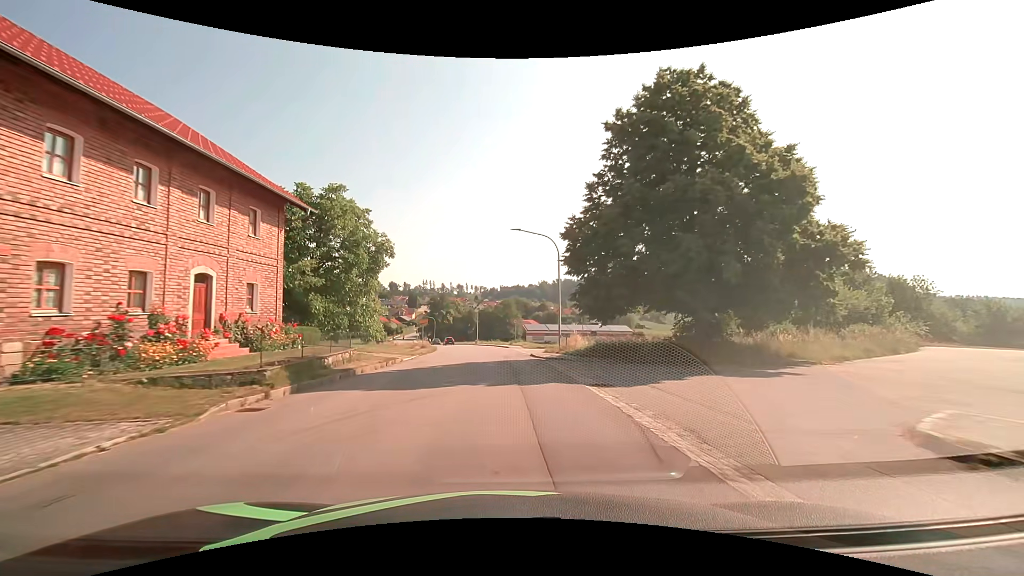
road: tertiary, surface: asphalt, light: Day
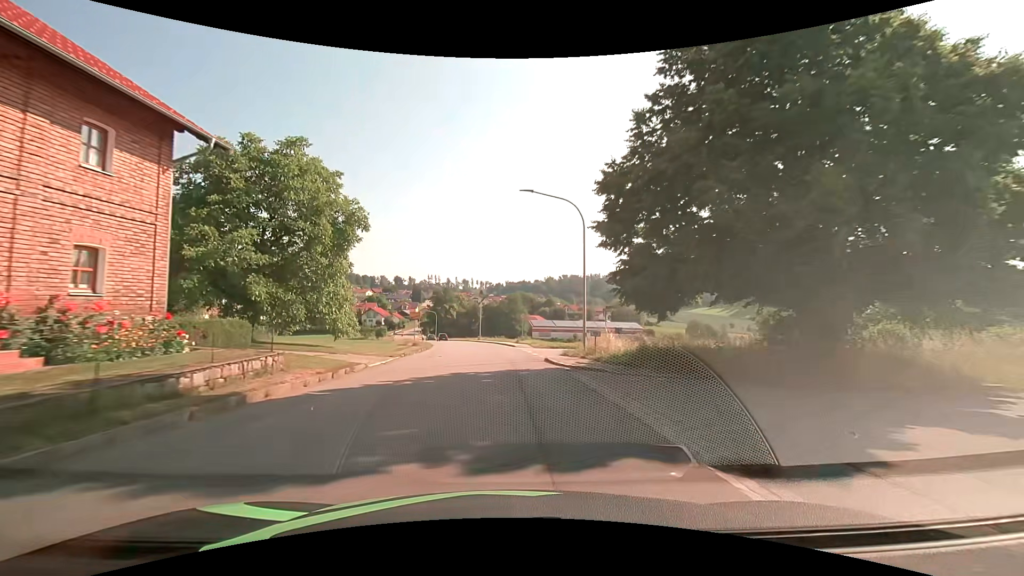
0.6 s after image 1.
(0.0, +7.6) m; -1°
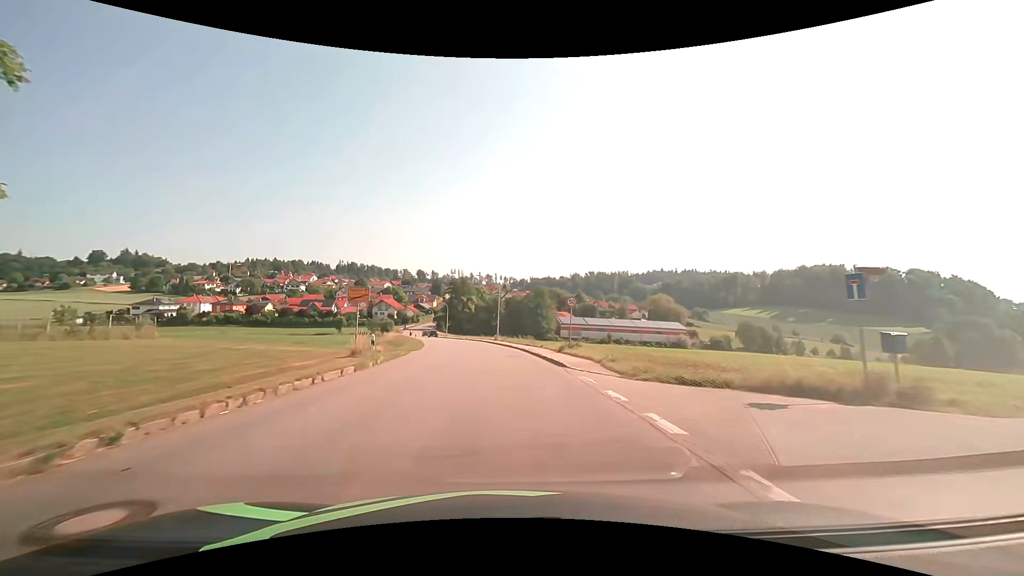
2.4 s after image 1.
(-0.5, +23.1) m; -3°
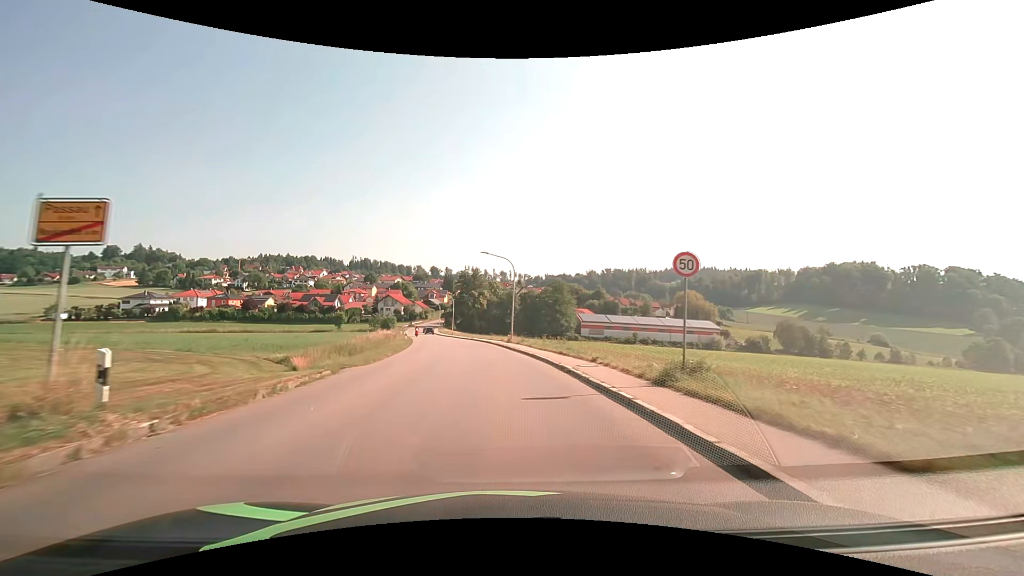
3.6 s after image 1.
(-0.1, +15.4) m; -1°
(0, +10) (-1, +20) (-2, +30) (-3, +40) (-4, +50) (-6, +60) (-8, +69) (-10, +79) (-13, +89) (-15, +99) m
